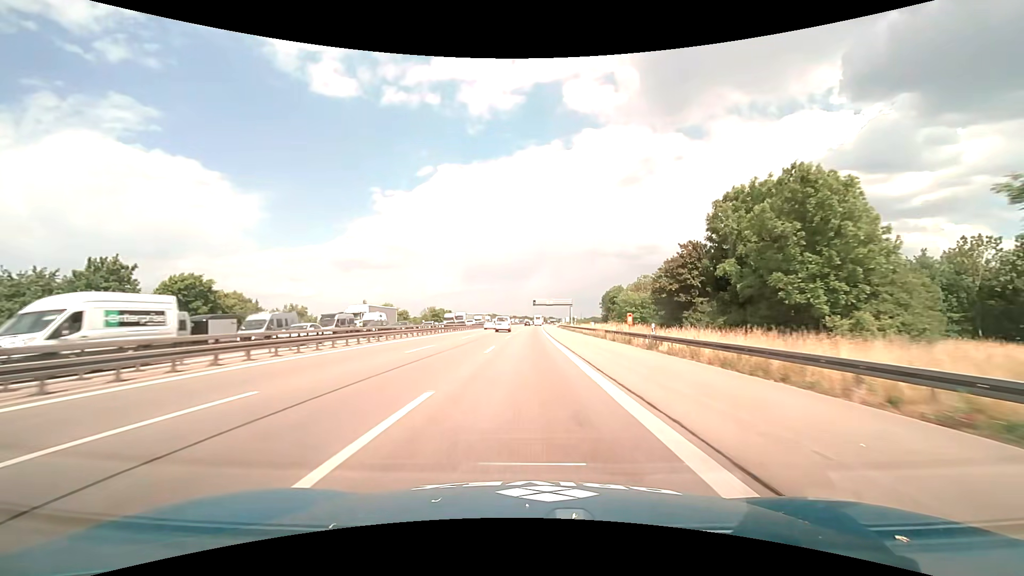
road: motorway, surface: asphalt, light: Day
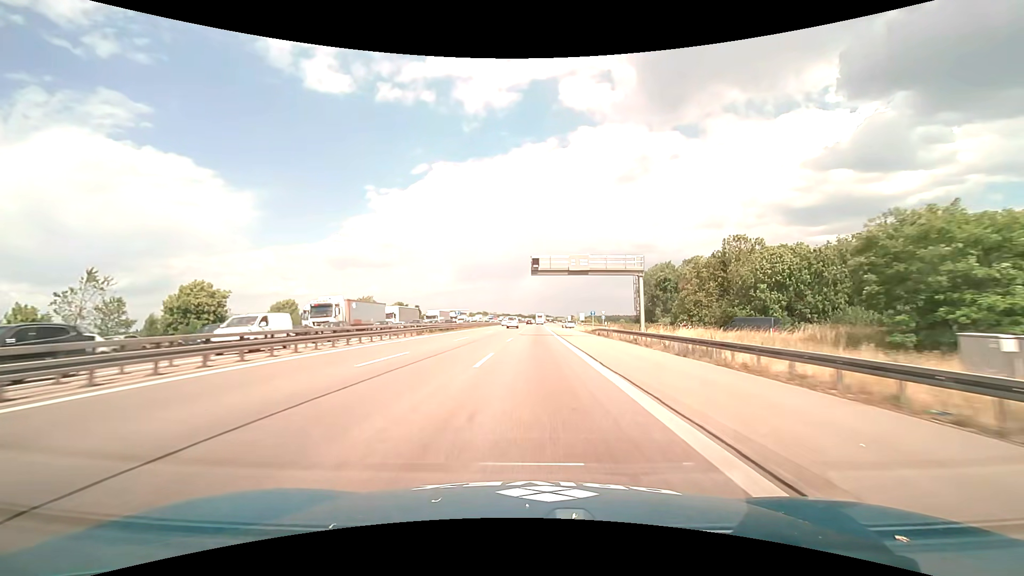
(+0.2, +79.3) m; +1°
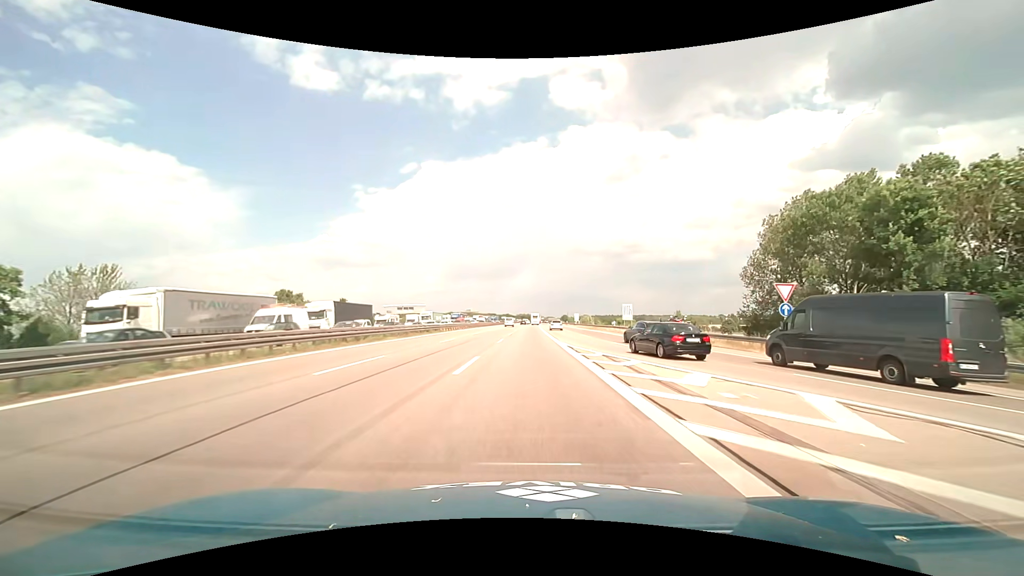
(+1.0, +79.2) m; +1°
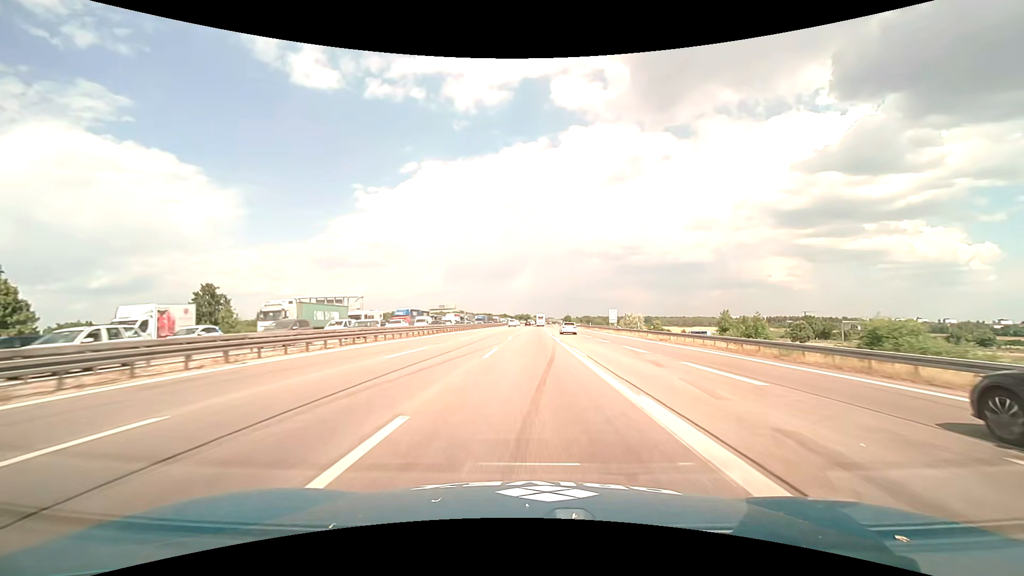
(-0.1, +63.3) m; 0°
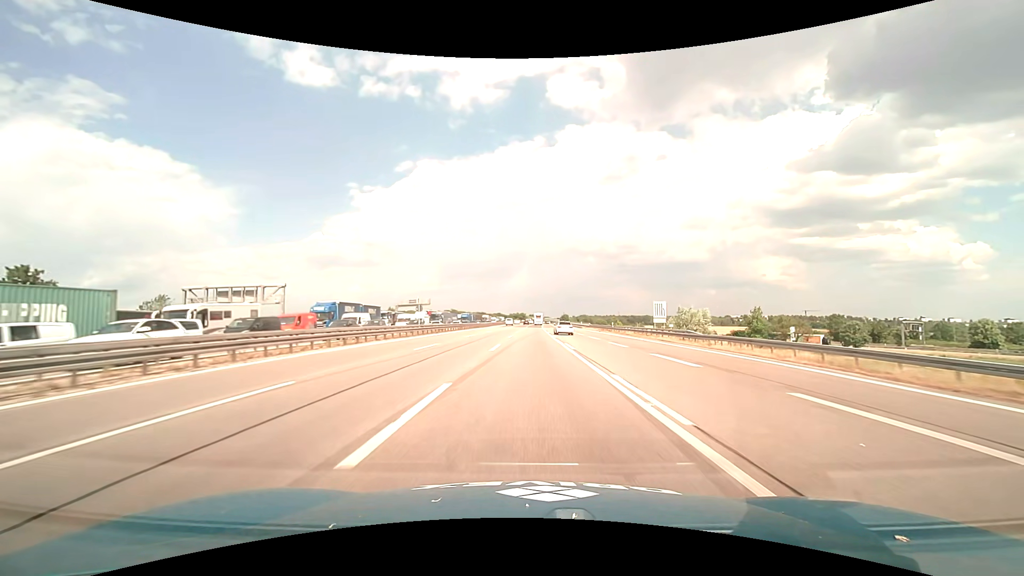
(+0.2, +31.6) m; +1°
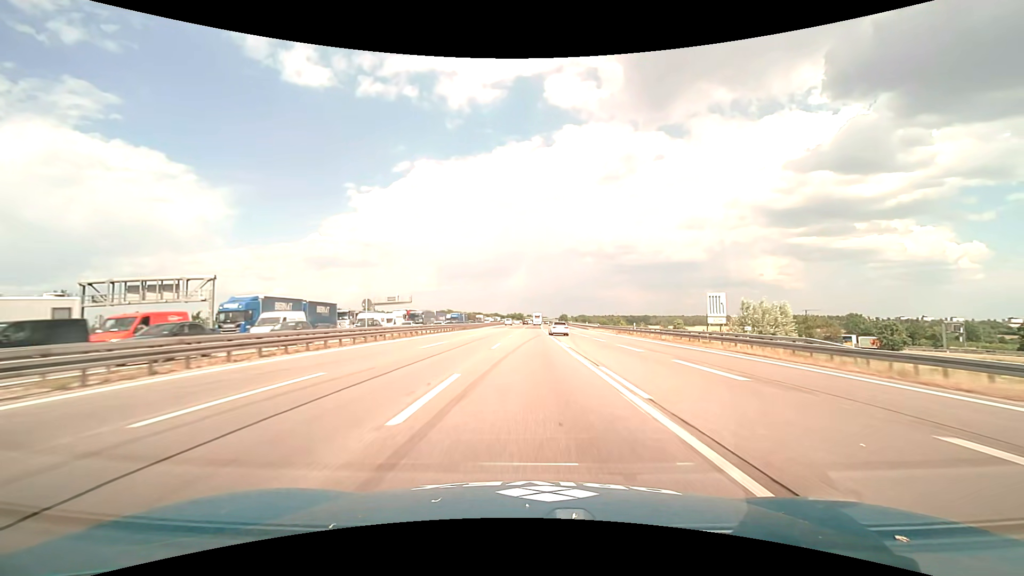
(0.0, +15.8) m; 0°
(0, +10) (0, +20) (0, +30) (0, +40) (0, +50) (0, +60) (0, +70) (+1, +80) (+1, +90) (+1, +100) m
